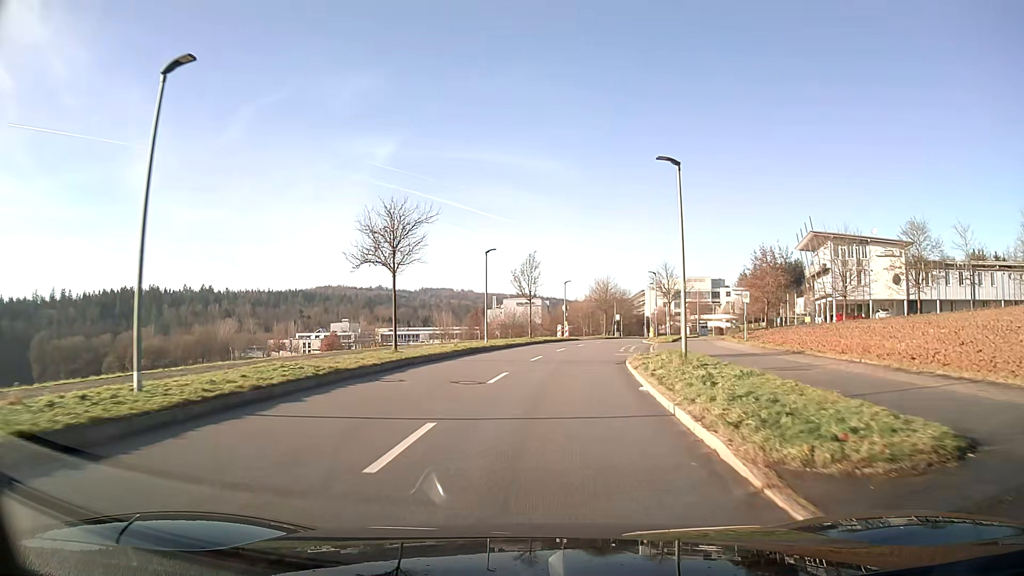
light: Day
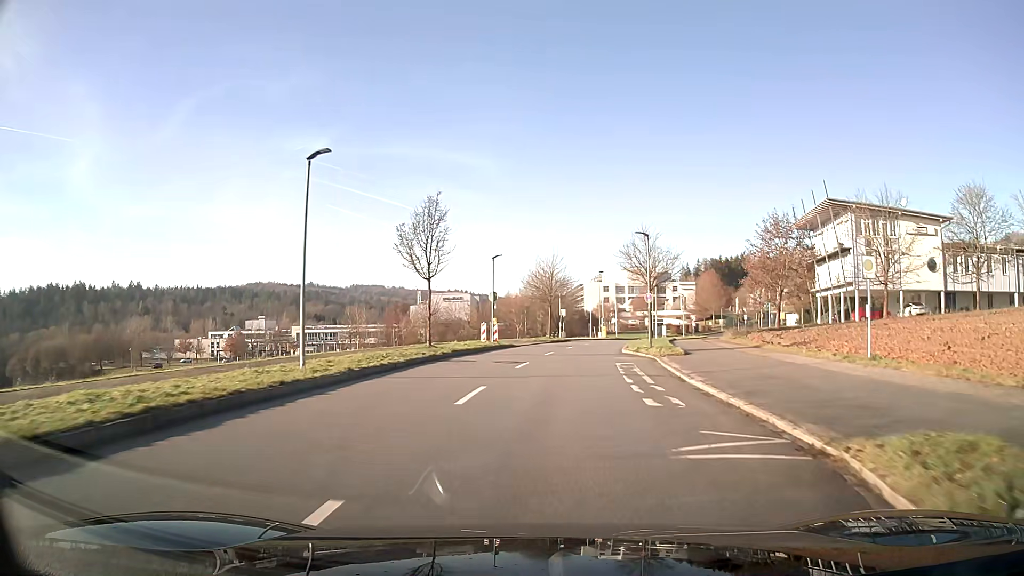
(+1.1, +21.9) m; +6°
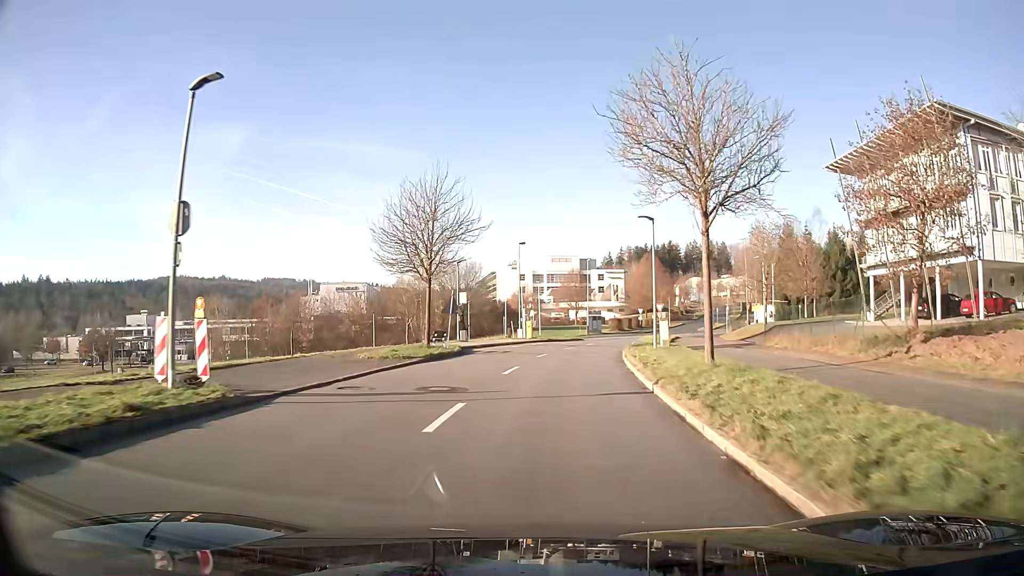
(+1.9, +29.8) m; +8°
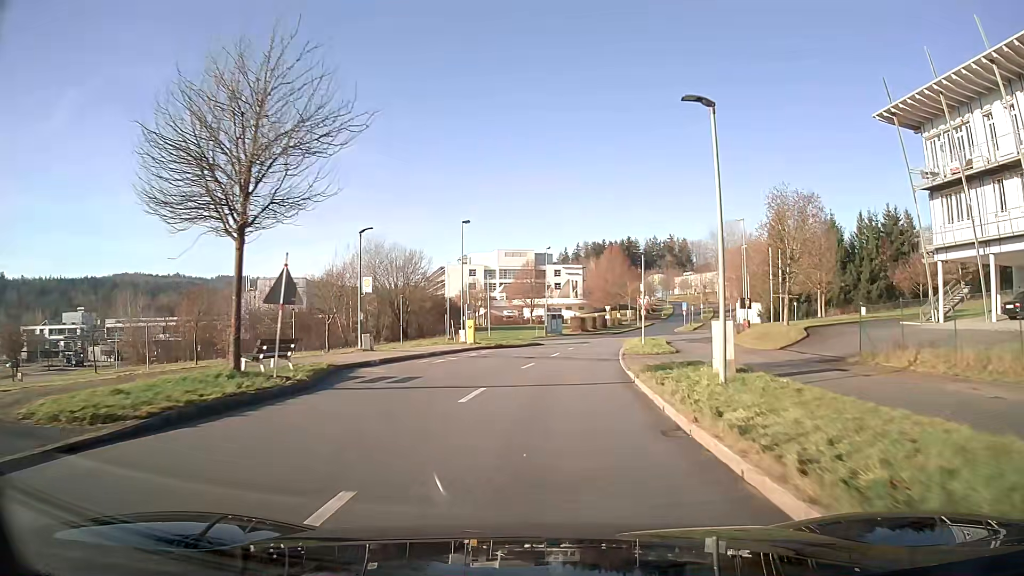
(+0.5, +14.6) m; +4°
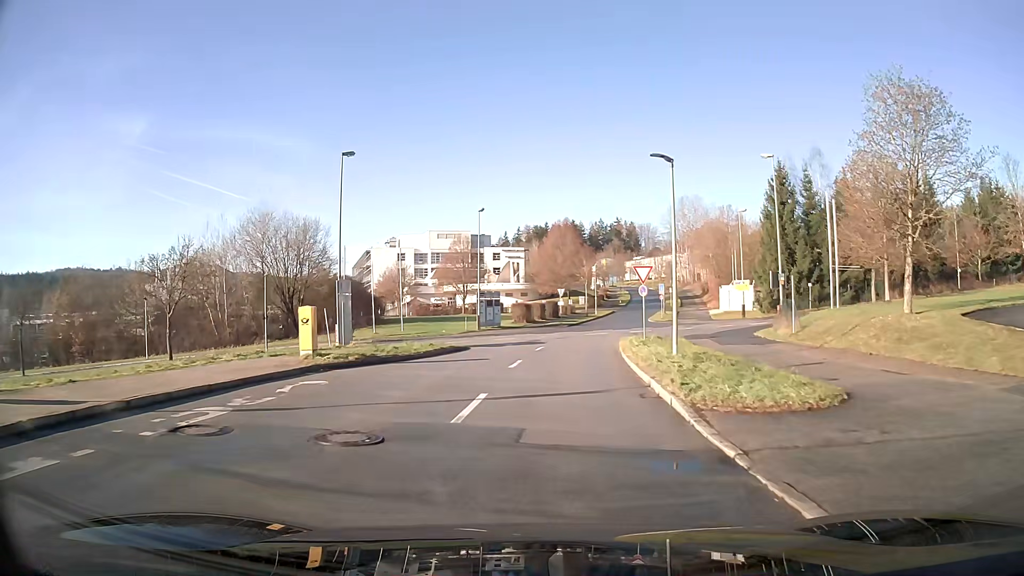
(+0.9, +20.8) m; +5°
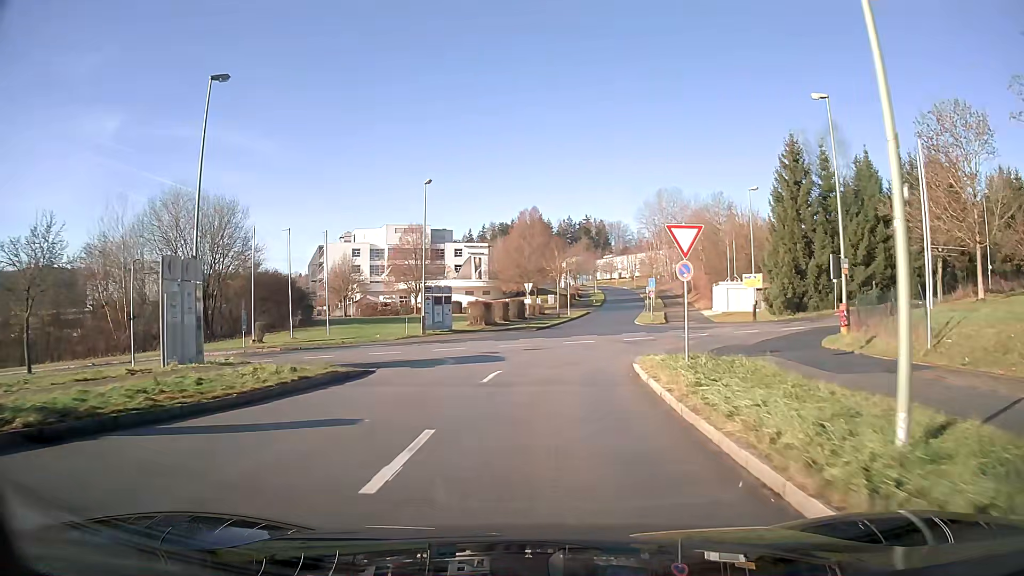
(+0.3, +12.3) m; +3°
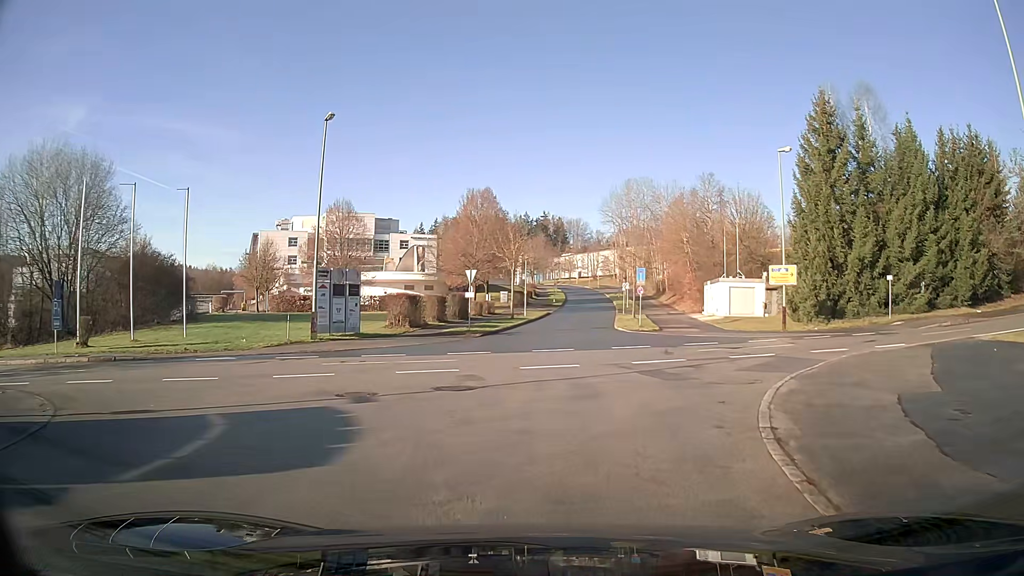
(+0.5, +14.4) m; +4°
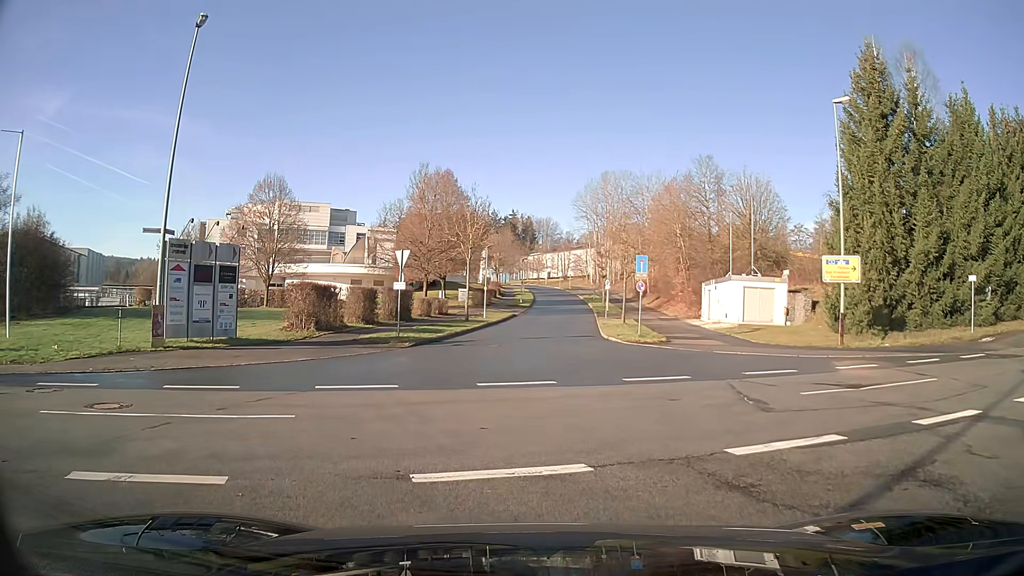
(+0.3, +10.6) m; +3°
(0, +10) (0, +20) (+1, +30) (+2, +40) (+2, +50) (+3, +60) (+4, +70) (+4, +80) (+4, +90) (+4, +100) m
